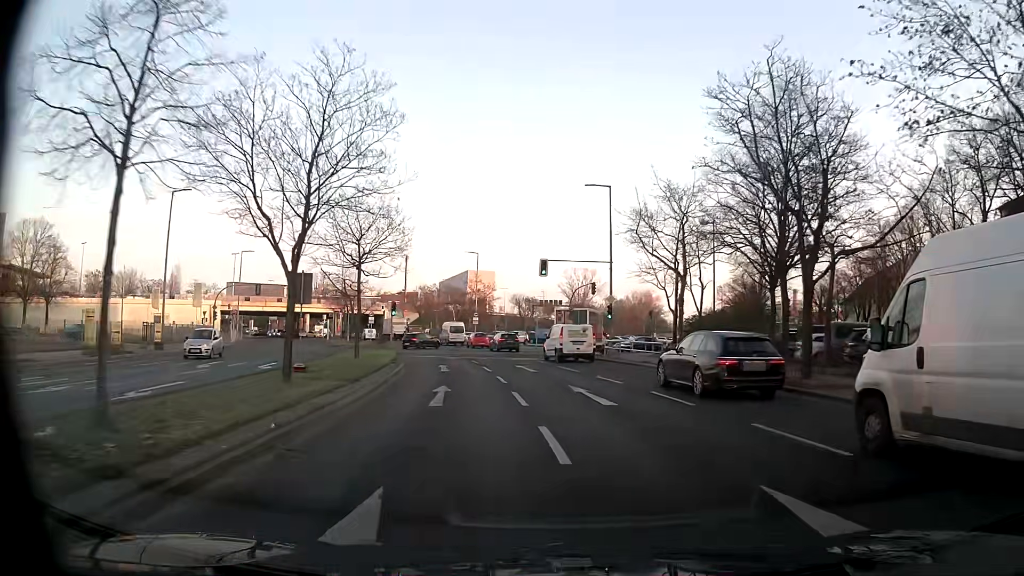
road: tertiary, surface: asphalt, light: Day
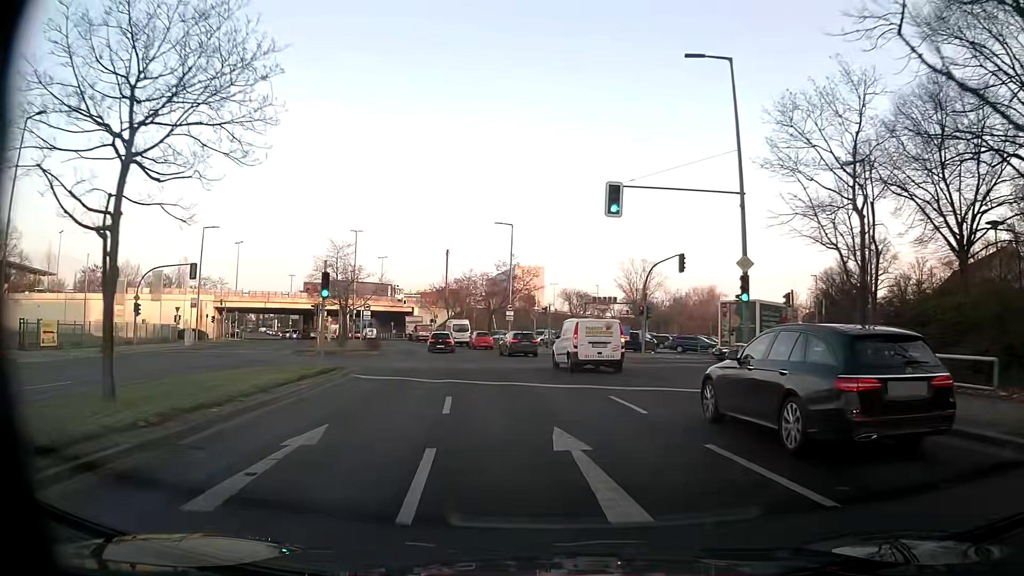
(-0.6, +20.2) m; -4°
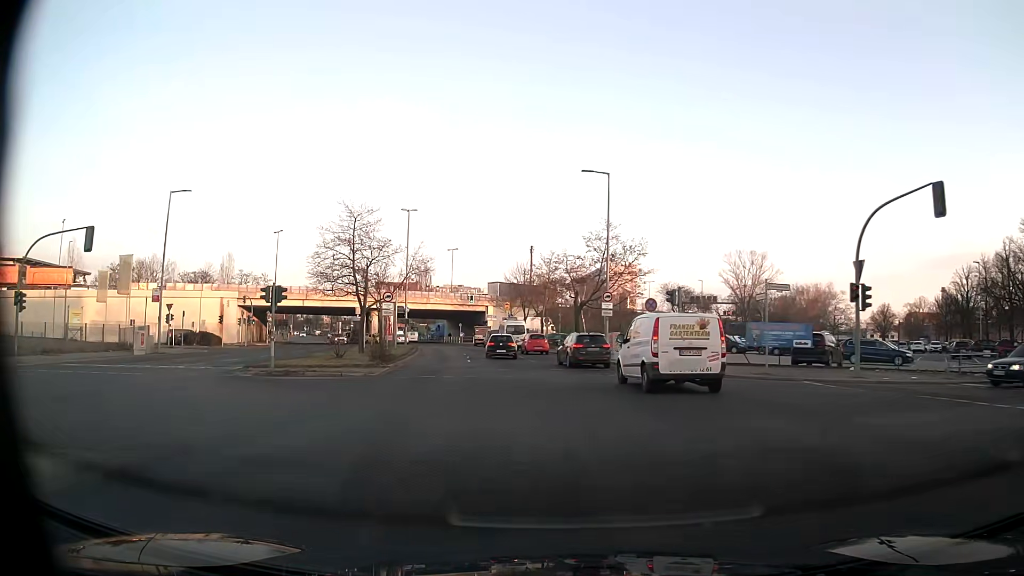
(-1.3, +19.4) m; -7°
